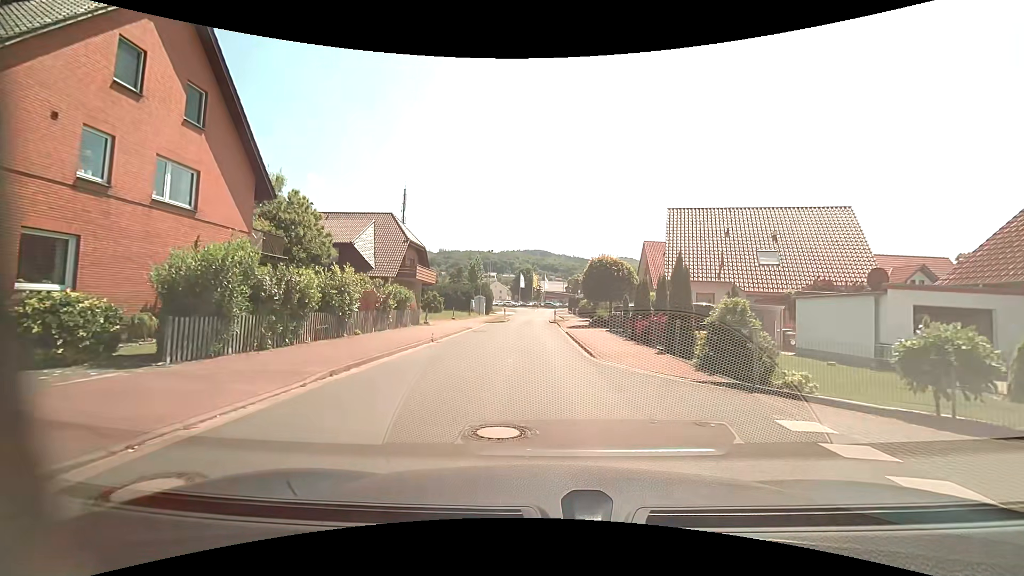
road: residential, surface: asphalt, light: Day
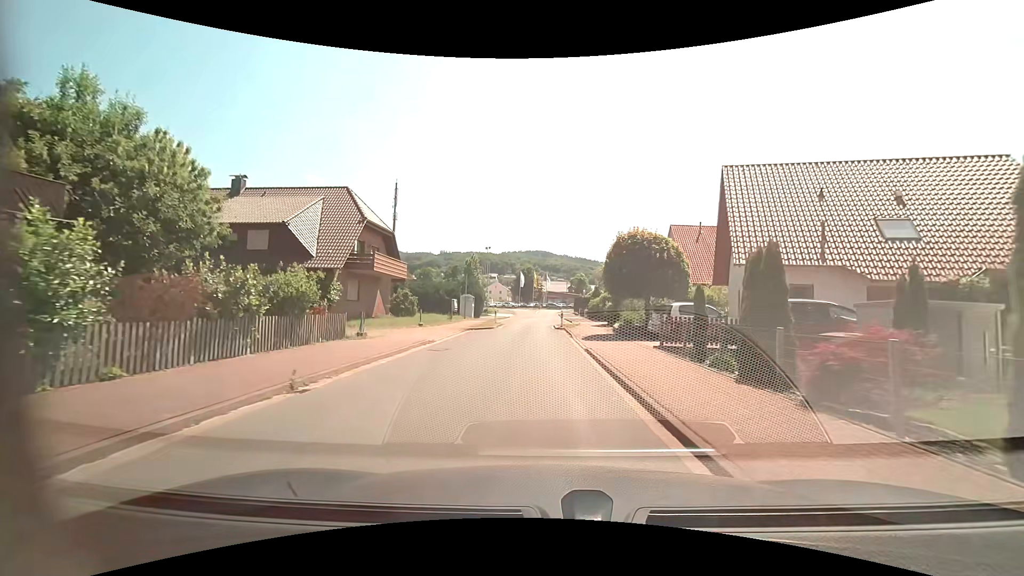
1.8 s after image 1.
(-0.1, +11.3) m; 0°
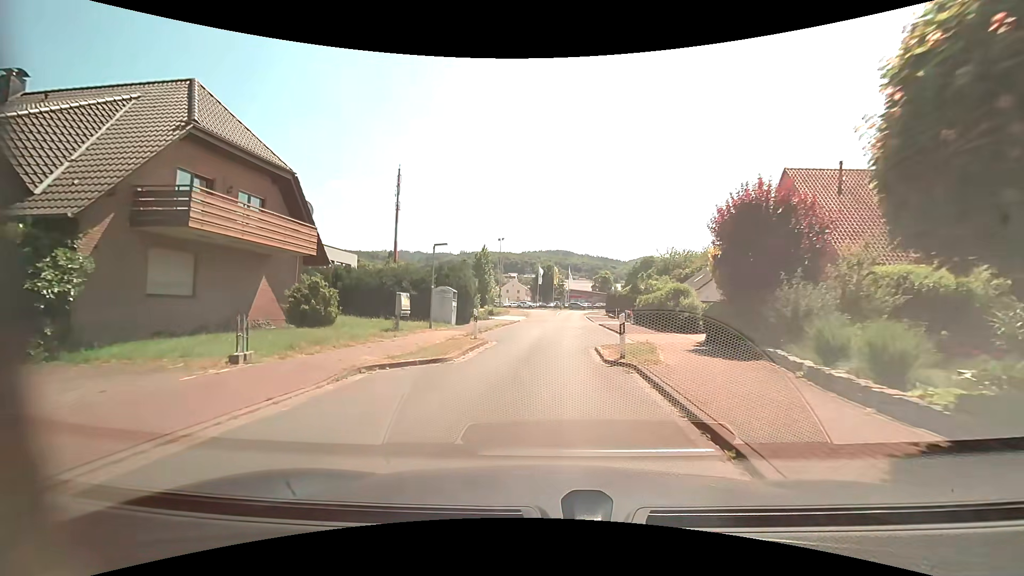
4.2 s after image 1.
(-0.2, +17.9) m; -2°
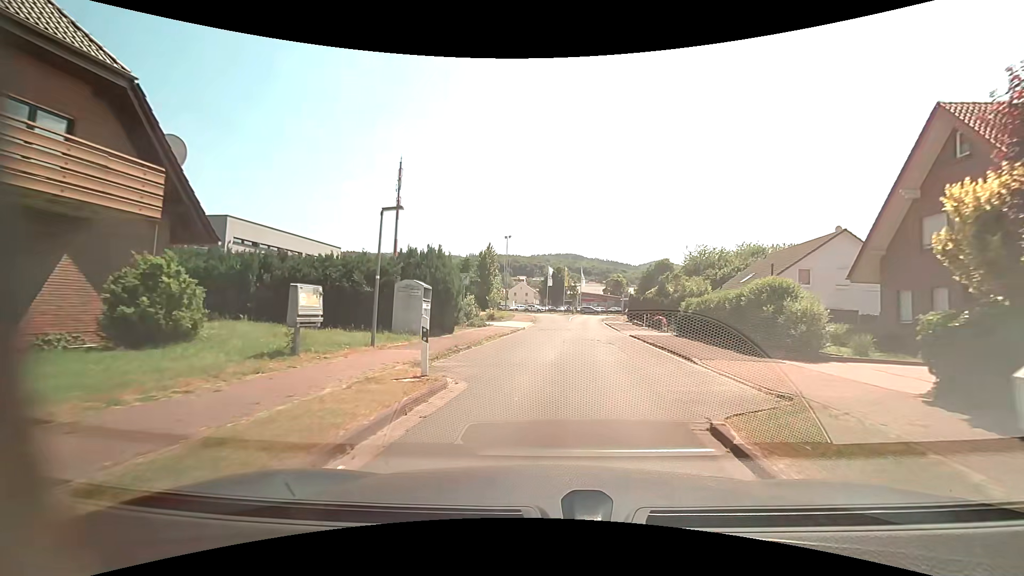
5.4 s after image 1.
(-0.2, +9.3) m; -1°
(0, +10) (+1, +20) (+2, +30) (+3, +40) (+3, +50) (+4, +60) (+5, +70) (+7, +80) (+7, +90) (+1, +97) m
